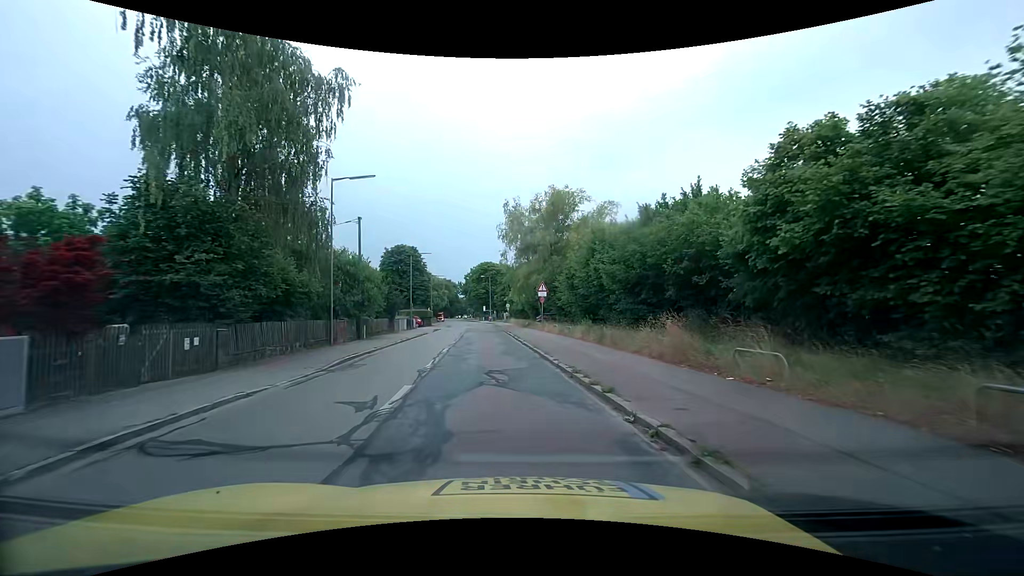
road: tertiary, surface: asphalt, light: Day
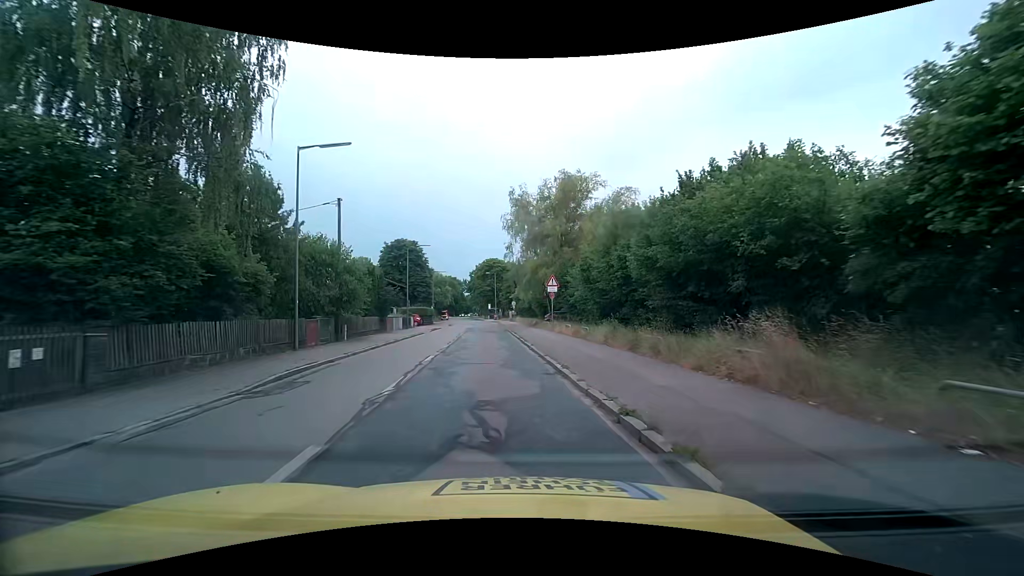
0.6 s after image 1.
(0.0, +4.6) m; -1°
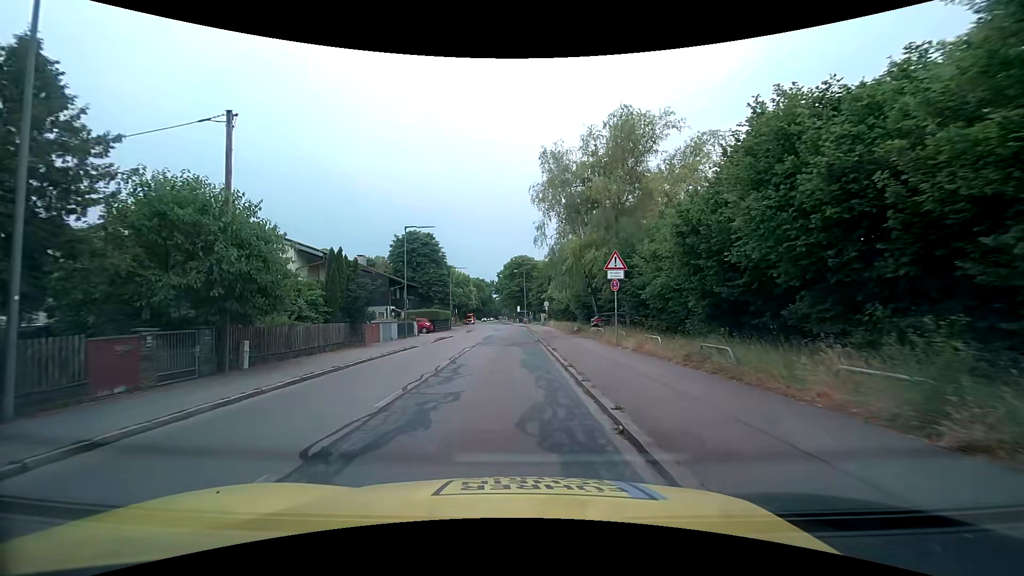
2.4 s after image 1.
(-0.4, +12.6) m; -4°
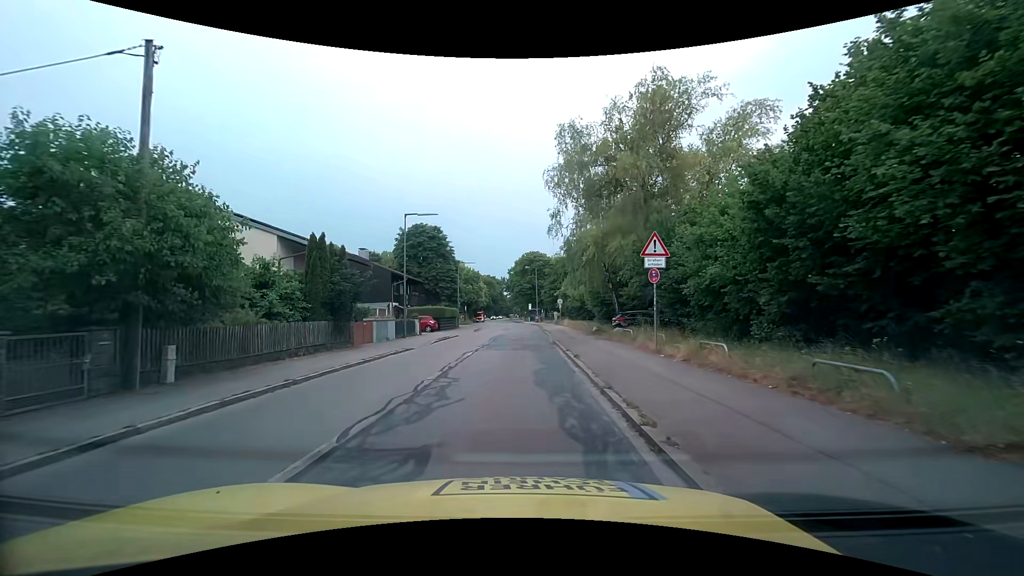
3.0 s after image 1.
(0.0, +3.8) m; -2°
(0, +10) (0, +20) (0, +30) (0, +40) (+1, +50) (0, +60) (0, +70) (-1, +80) (-3, +90) (-4, +100) m
